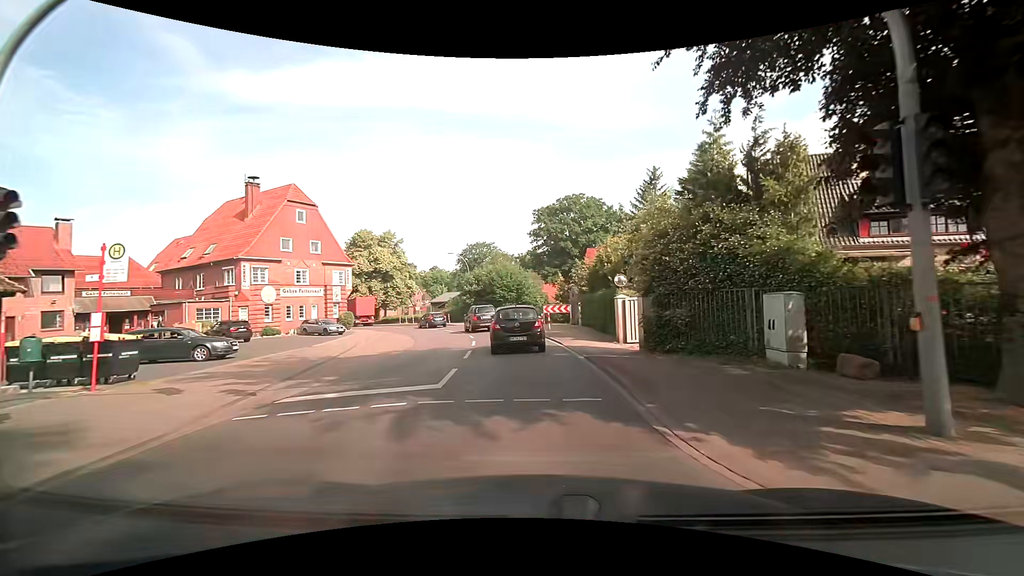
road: secondary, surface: asphalt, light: Day
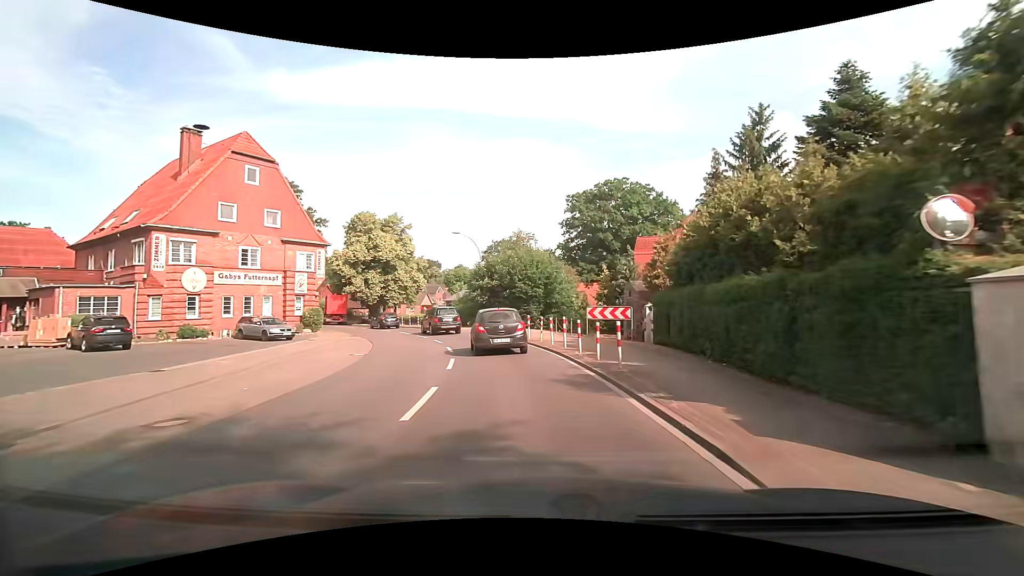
(-0.4, +14.1) m; -4°
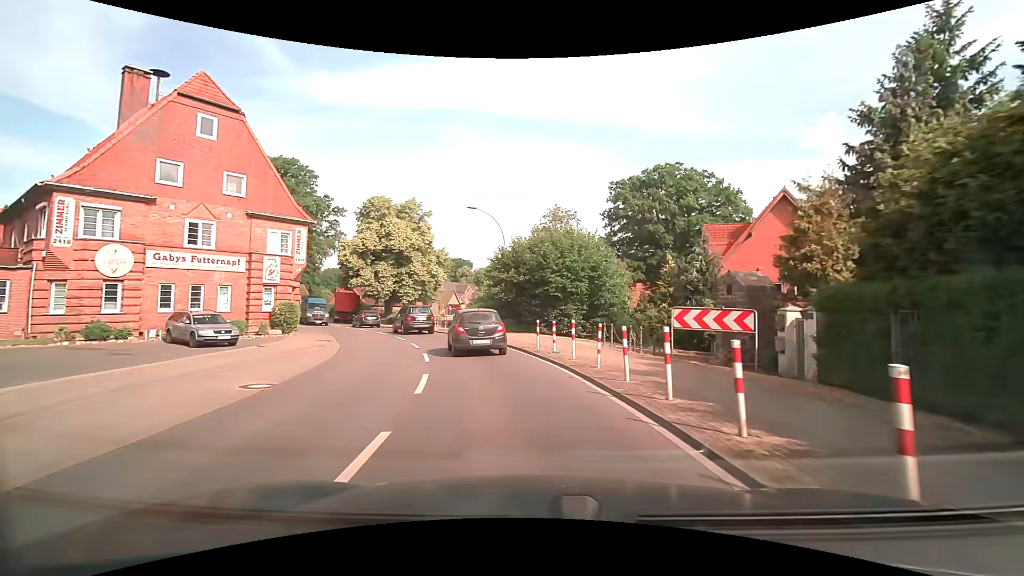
(-0.1, +9.5) m; -2°
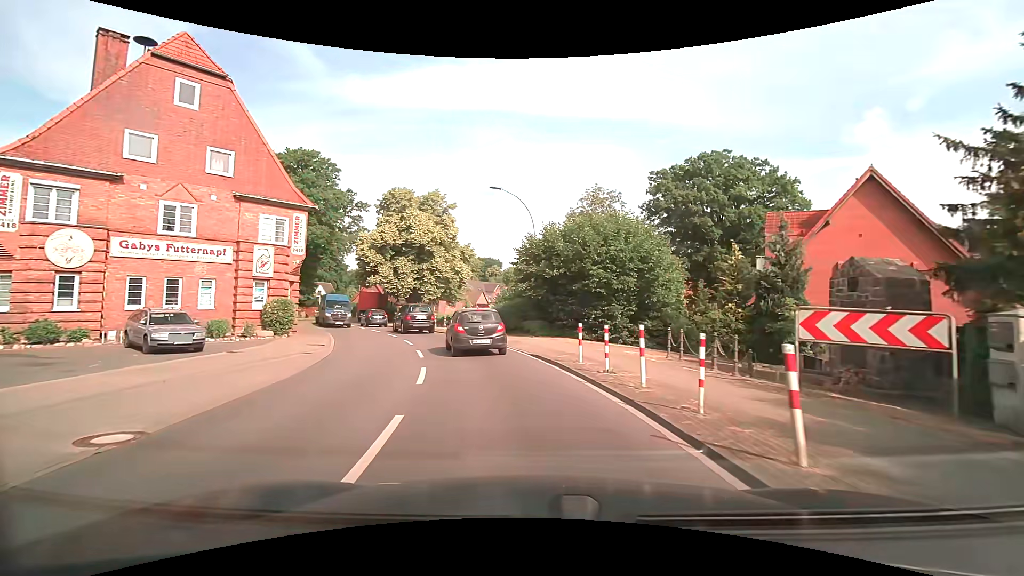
(-0.2, +4.8) m; -4°
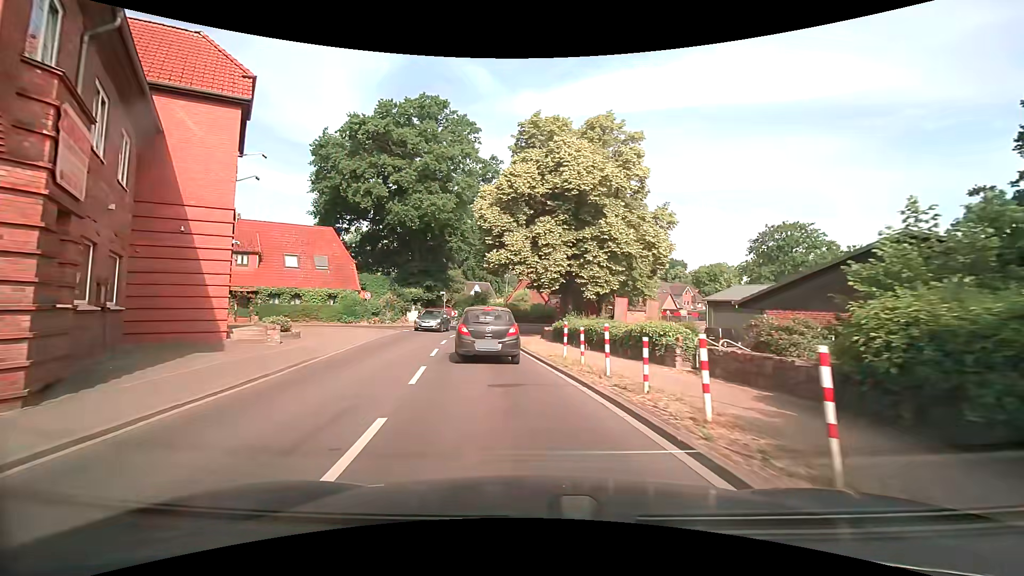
(-4.0, +23.8) m; -20°
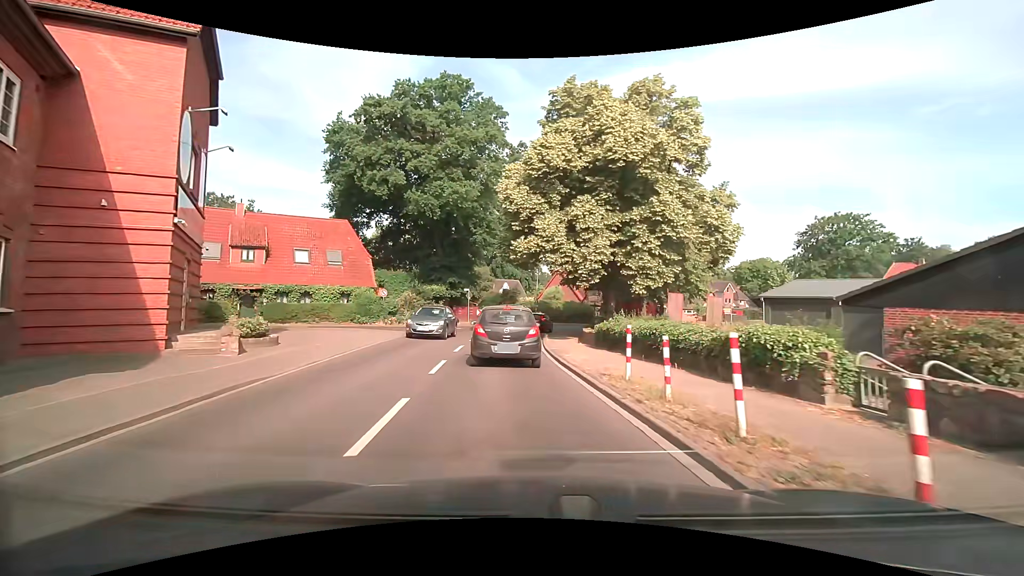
(-0.1, +4.6) m; -3°
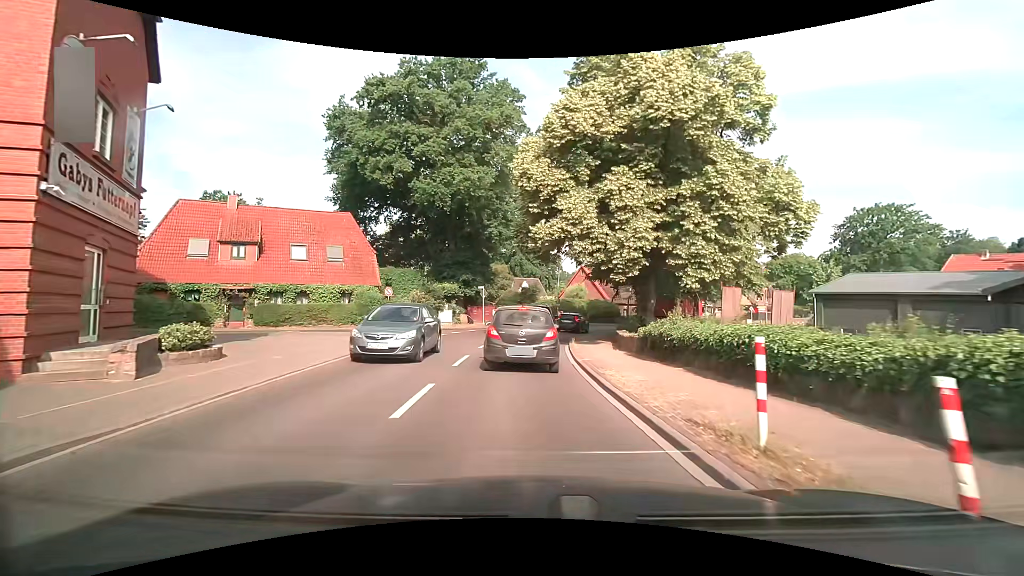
(-0.1, +4.3) m; -3°
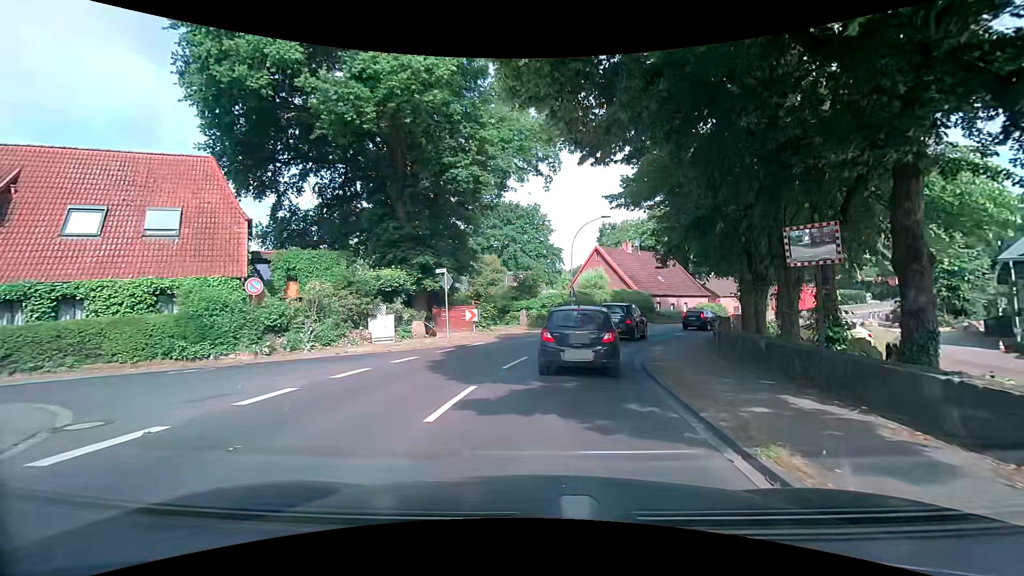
(-0.3, +17.5) m; +1°
